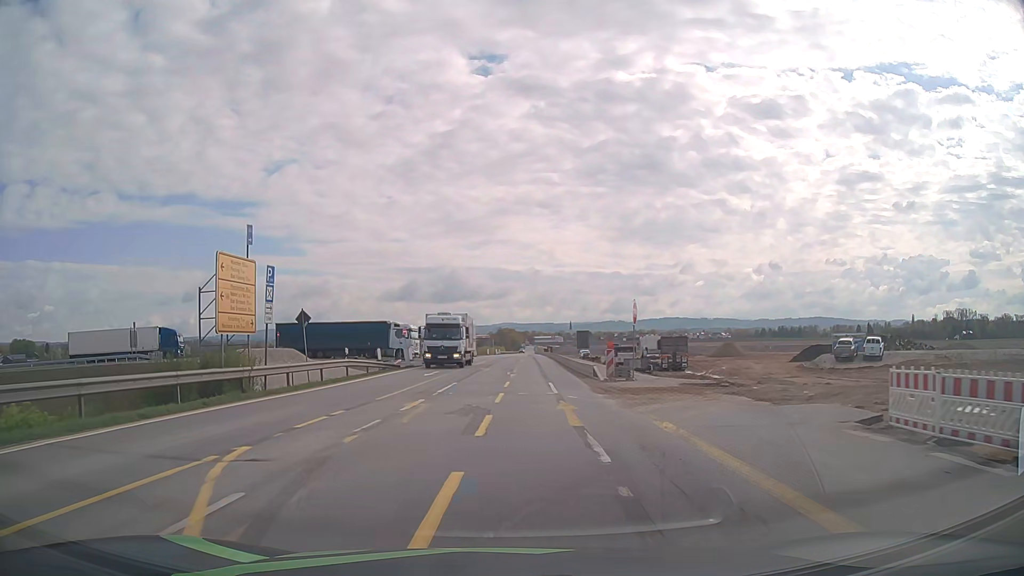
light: Day
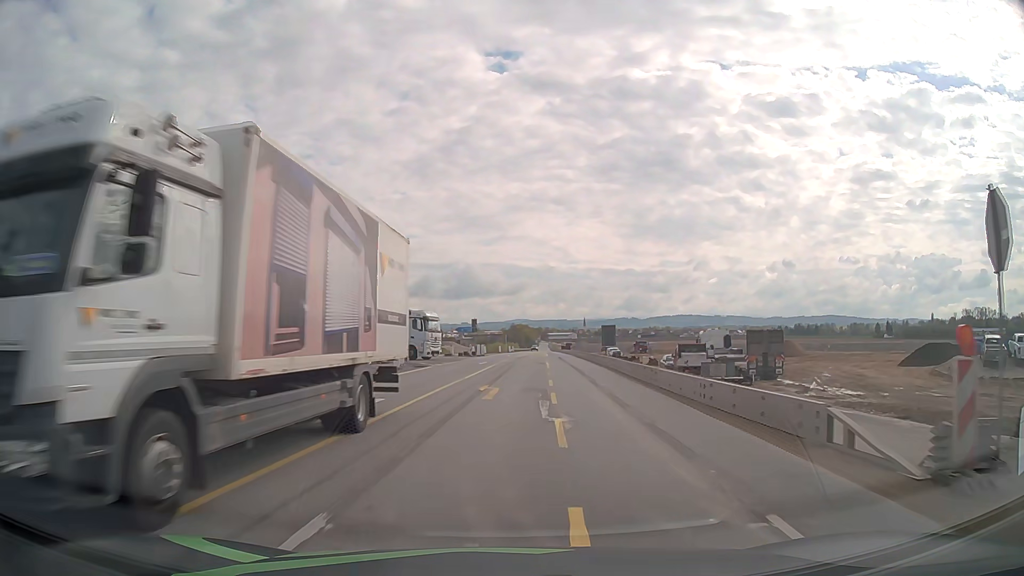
(-0.3, +19.6) m; -1°
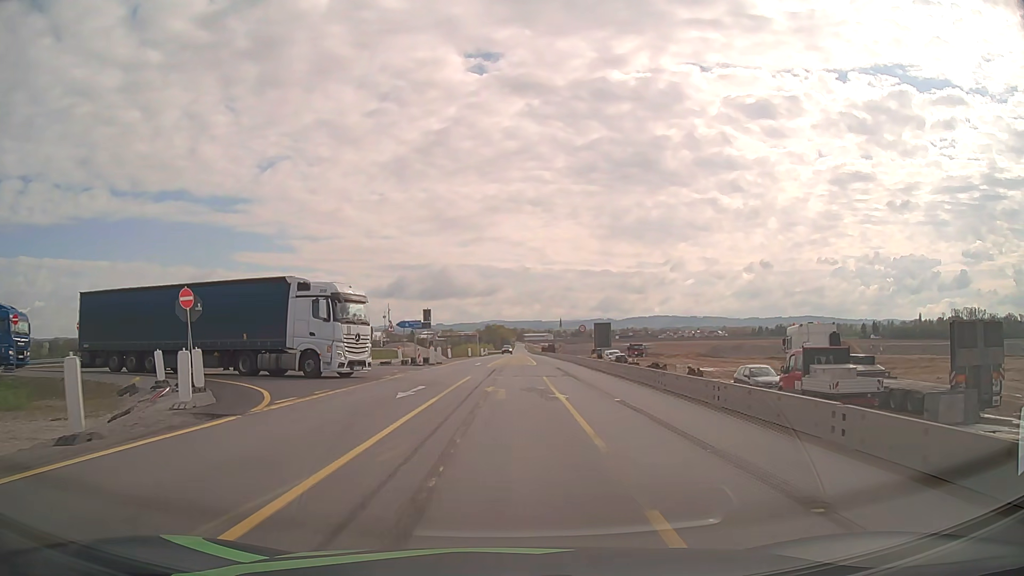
(+0.5, +23.8) m; +2°
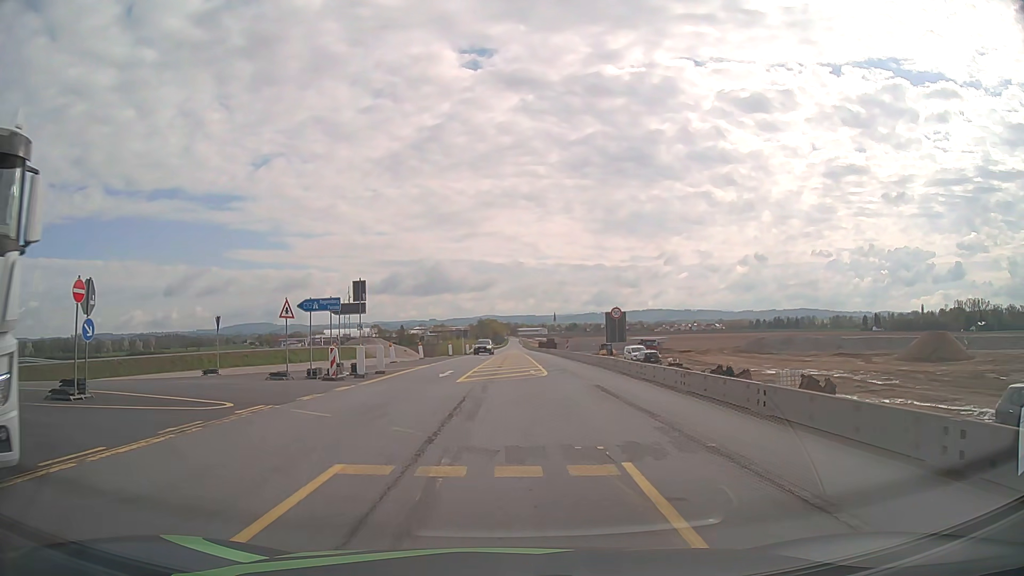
(+0.3, +20.3) m; +1°
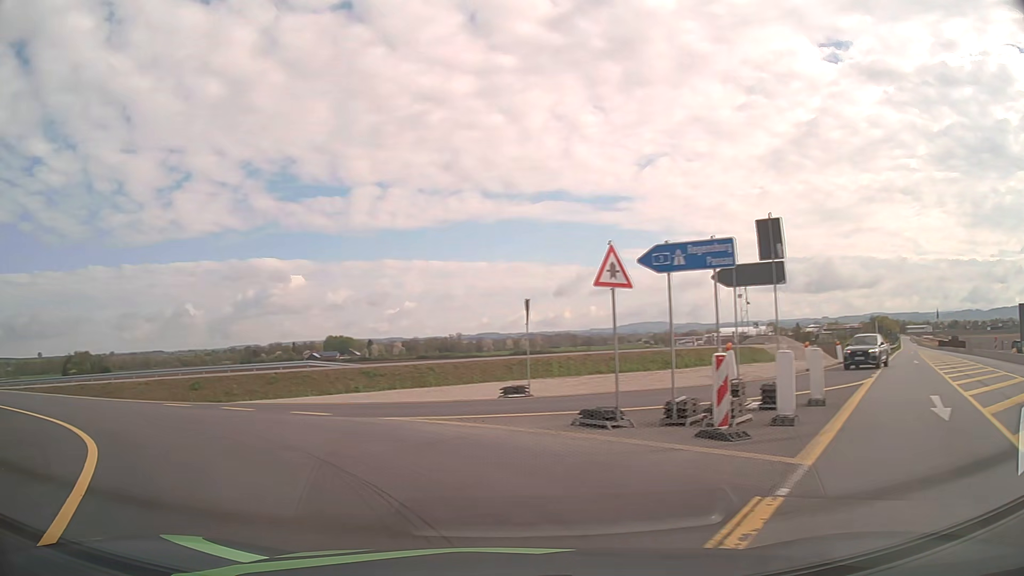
(-2.5, +14.1) m; -32°
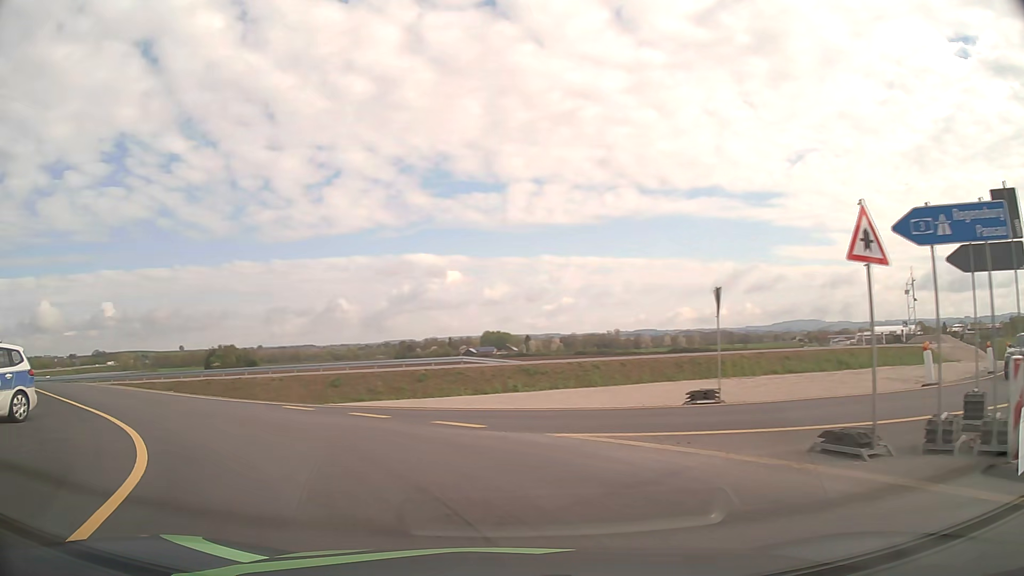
(-0.4, +3.3) m; -14°
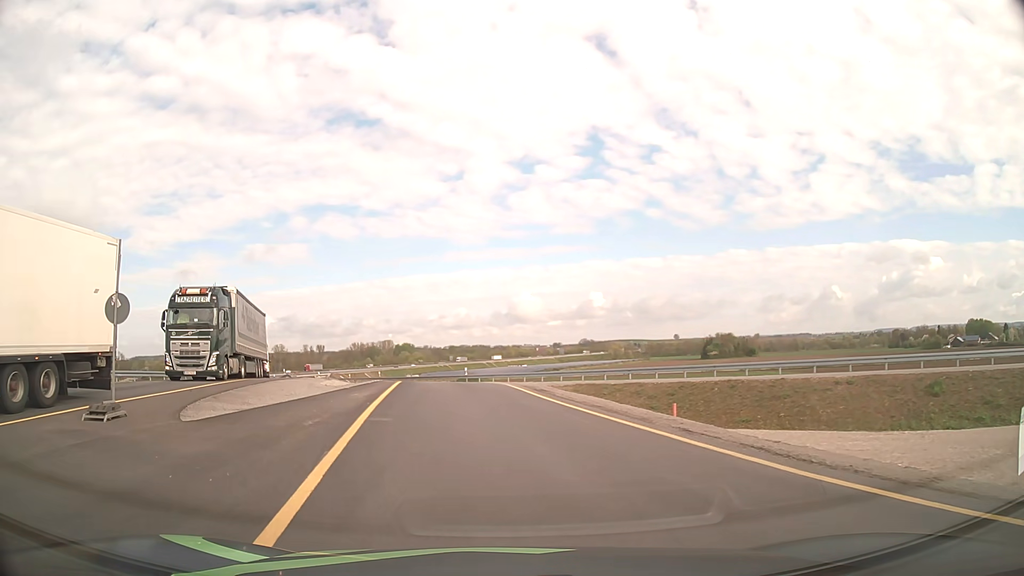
(-6.8, +14.0) m; -44°
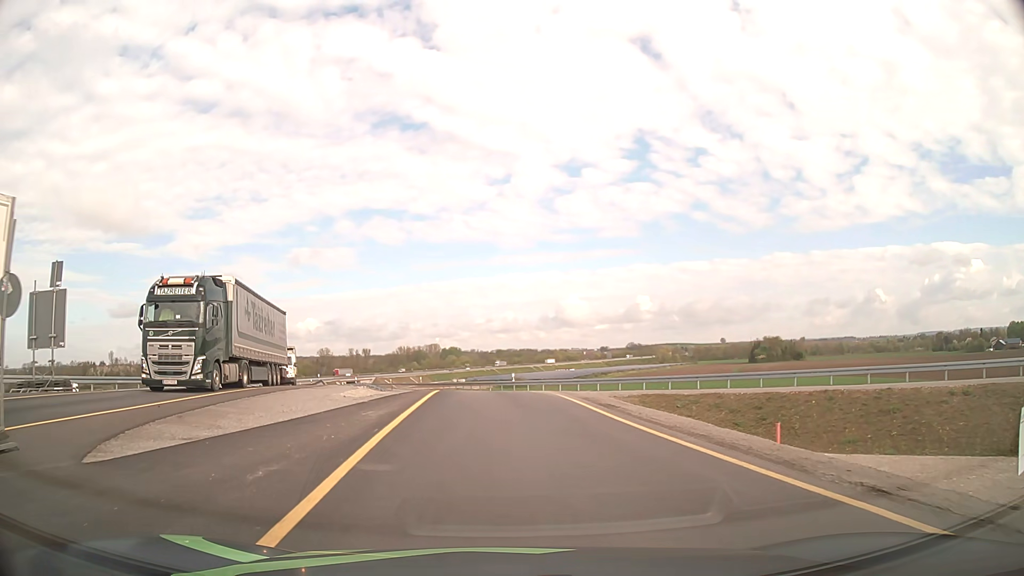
(-0.2, +4.9) m; -3°
(0, +10) (-1, +20) (-1, +30) (-3, +40) (-4, +50) (-7, +59) (-10, +69) (-14, +78) (-17, +88) (-20, +97) m
